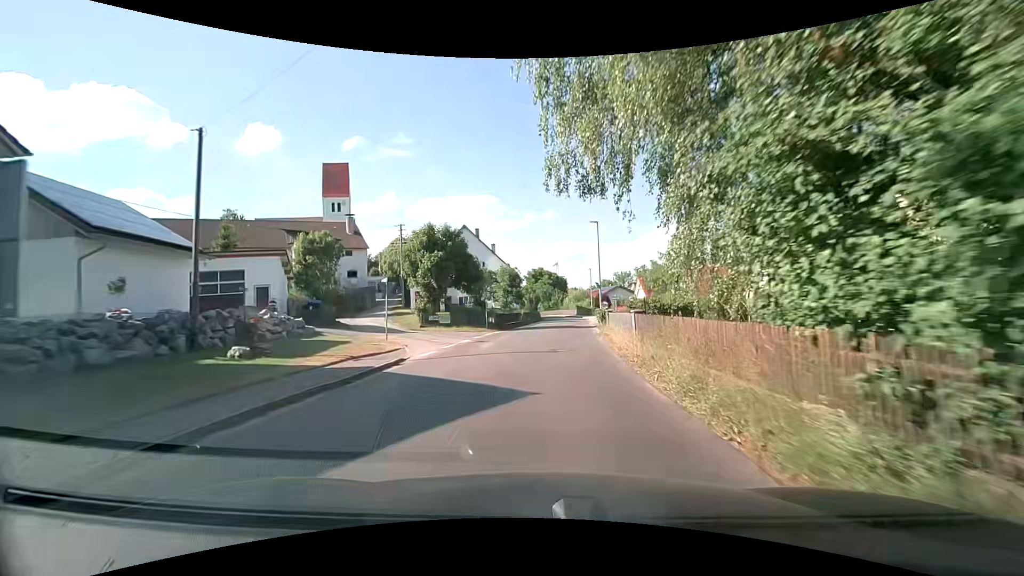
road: secondary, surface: asphalt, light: Day
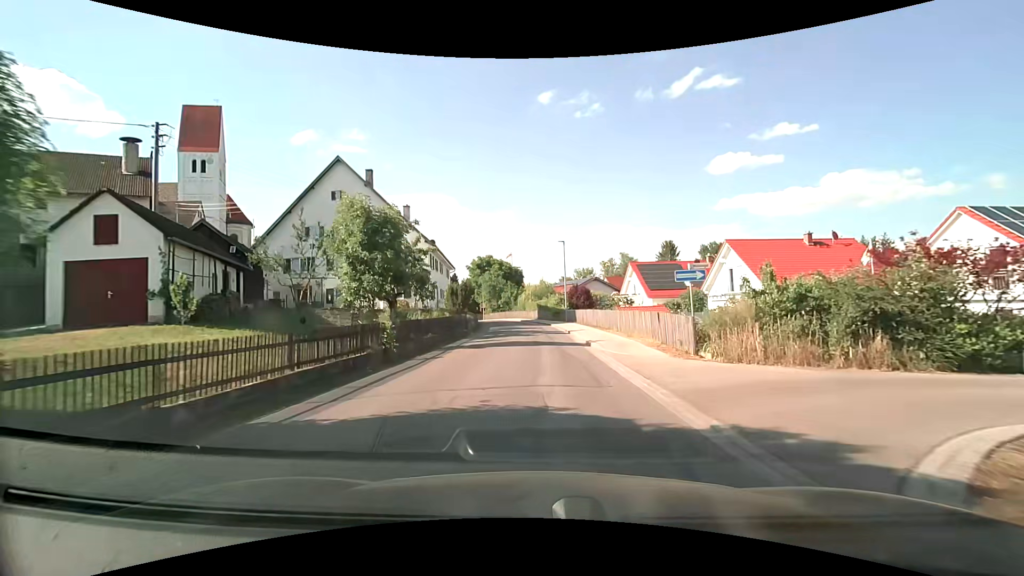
(+1.8, +32.3) m; +5°
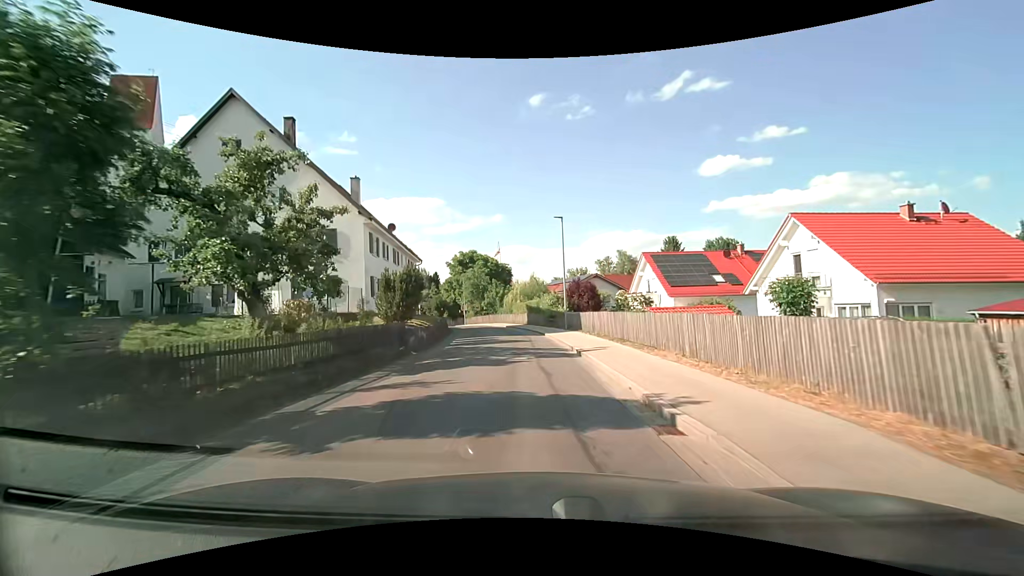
(+0.3, +12.7) m; +2°
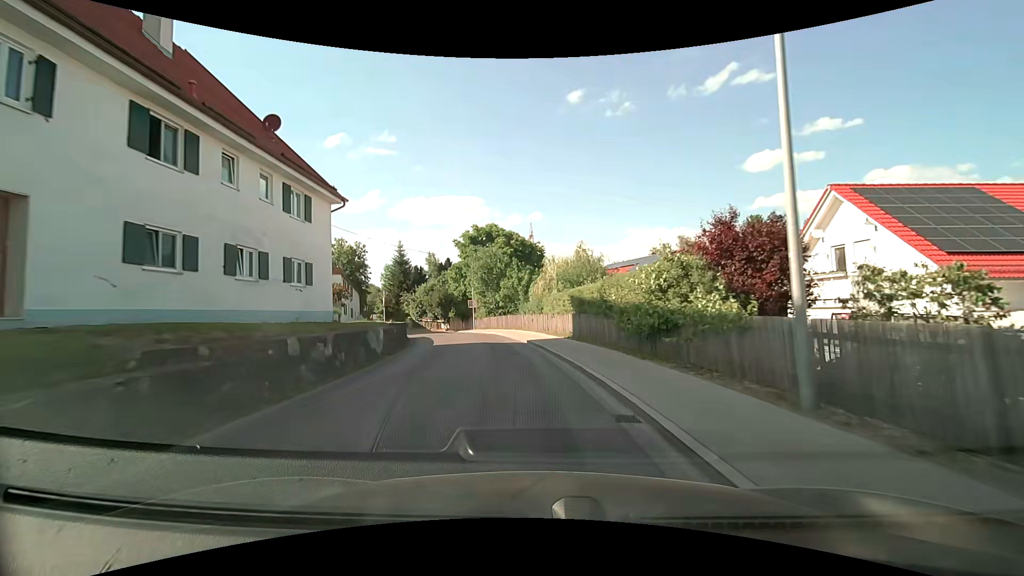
(-0.8, +25.7) m; -4°
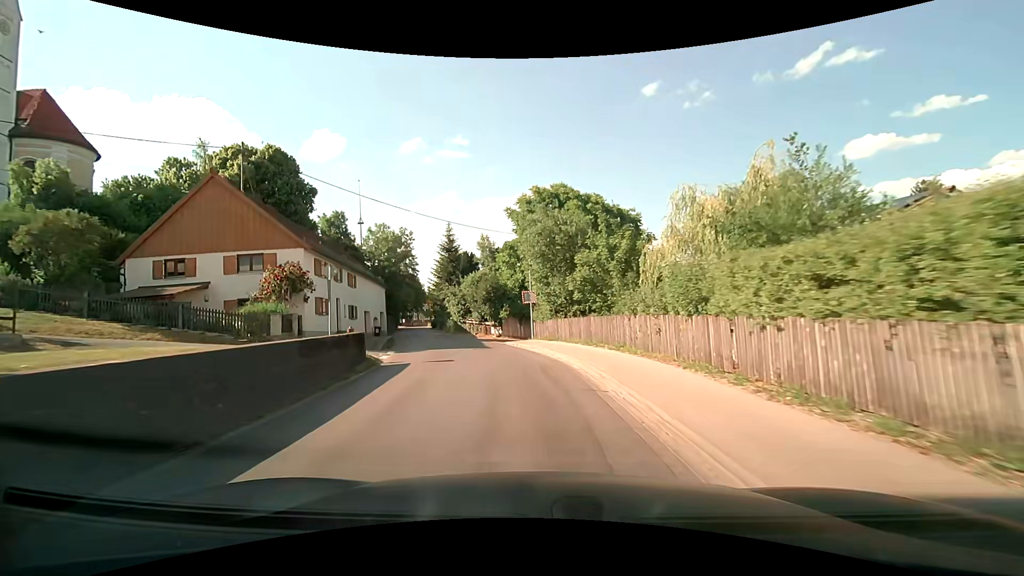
(-1.1, +19.1) m; -8°
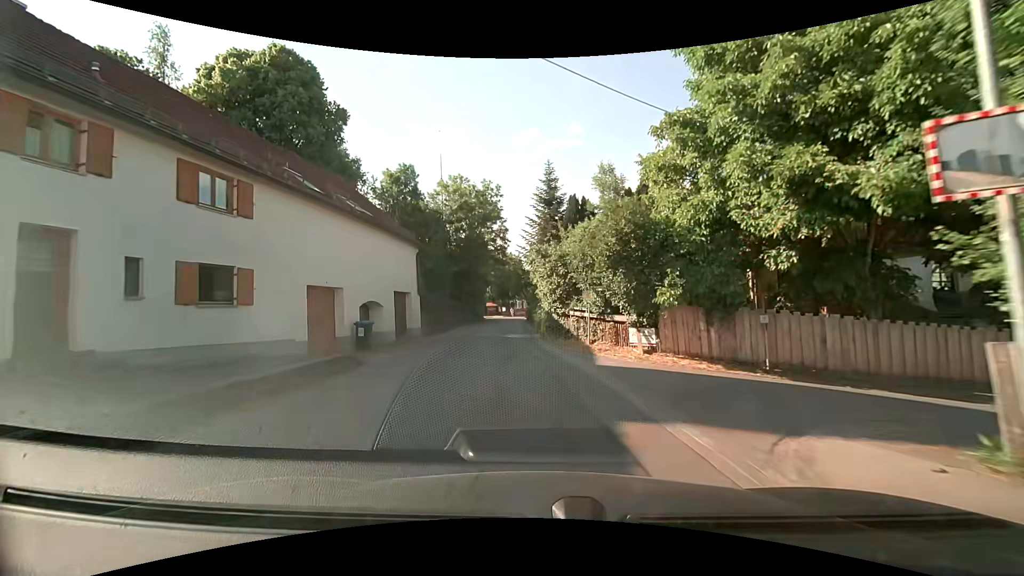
(-2.7, +25.5) m; -13°
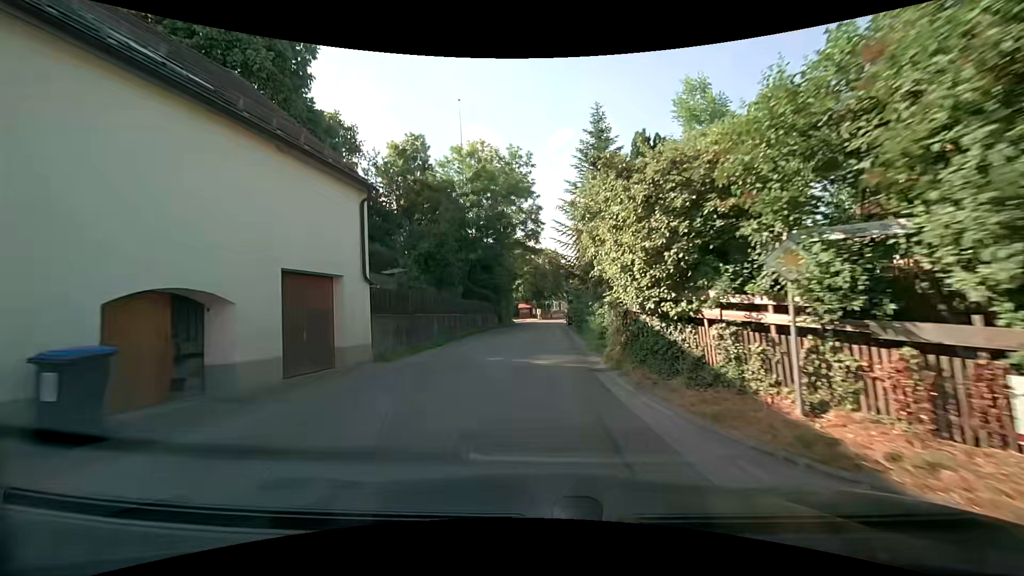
(-0.6, +13.2) m; -4°
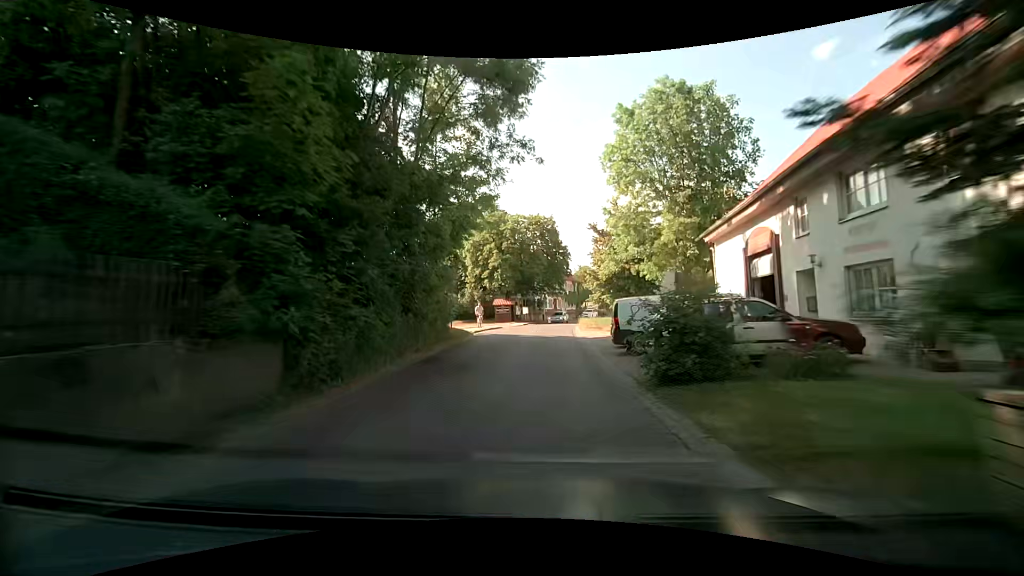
(+0.2, +33.5) m; +2°
(0, +10) (0, +20) (+1, +30) (+1, +40) (+3, +50) (+4, +60) (+7, +69) (+10, +79) (+14, +88) (+17, +98) m
